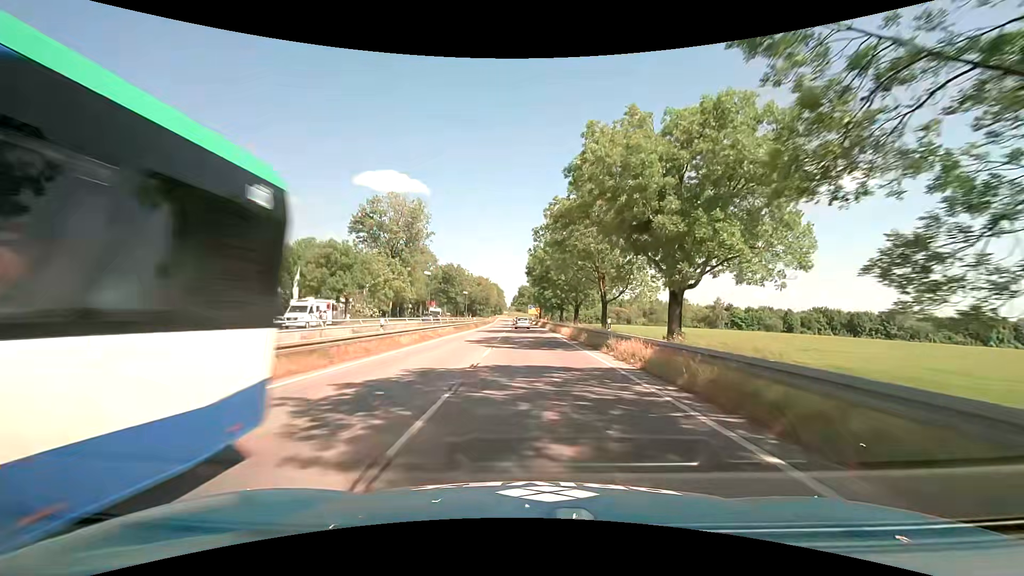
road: secondary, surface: asphalt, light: Day
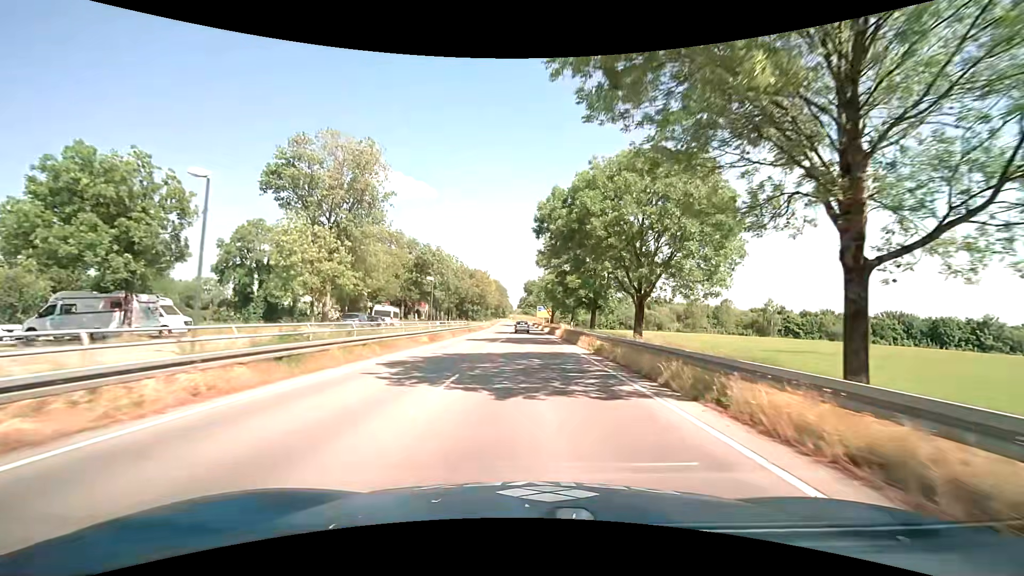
(+0.1, +33.0) m; 0°
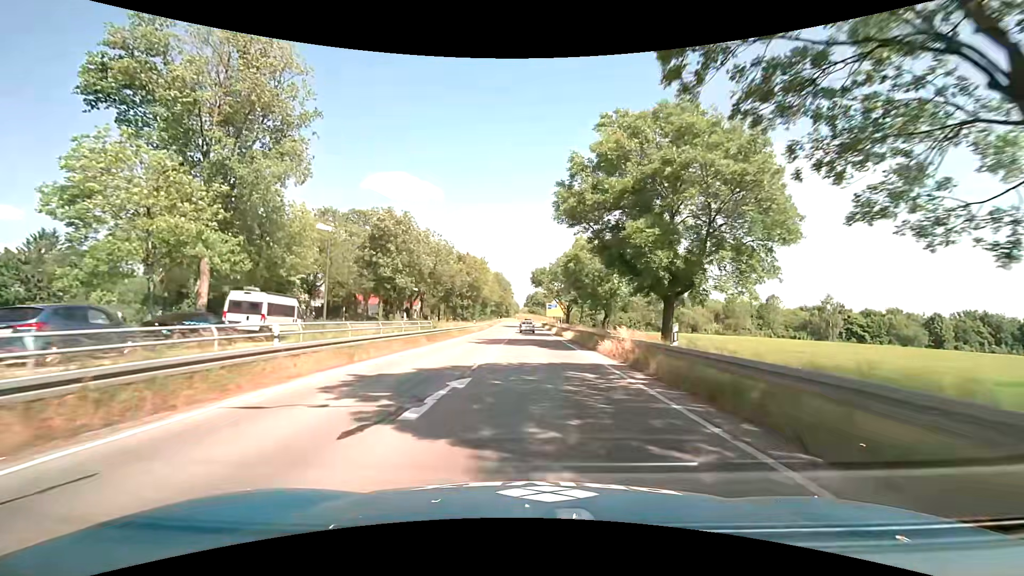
(-0.3, +25.3) m; -2°
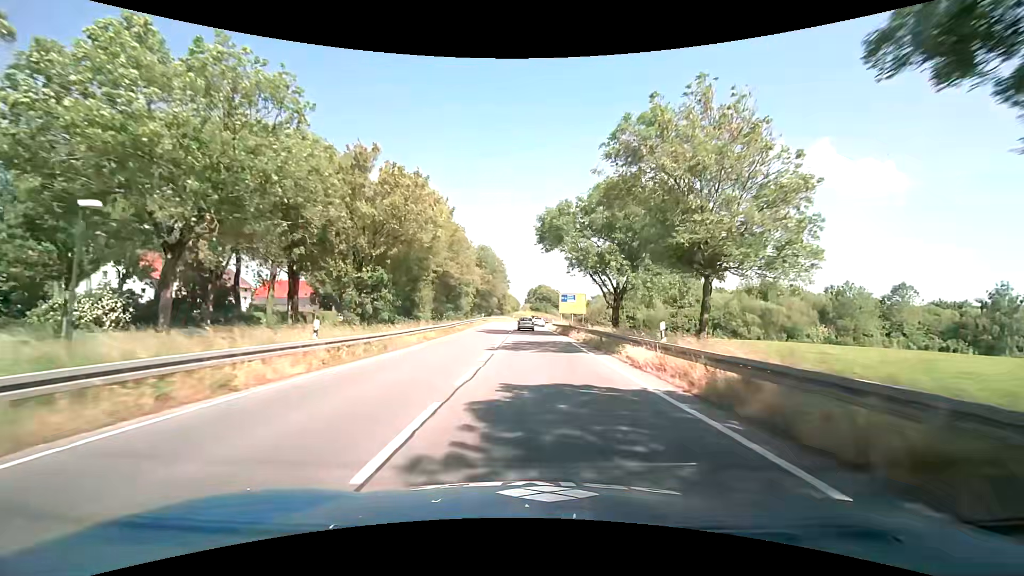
(+0.2, +45.8) m; 0°
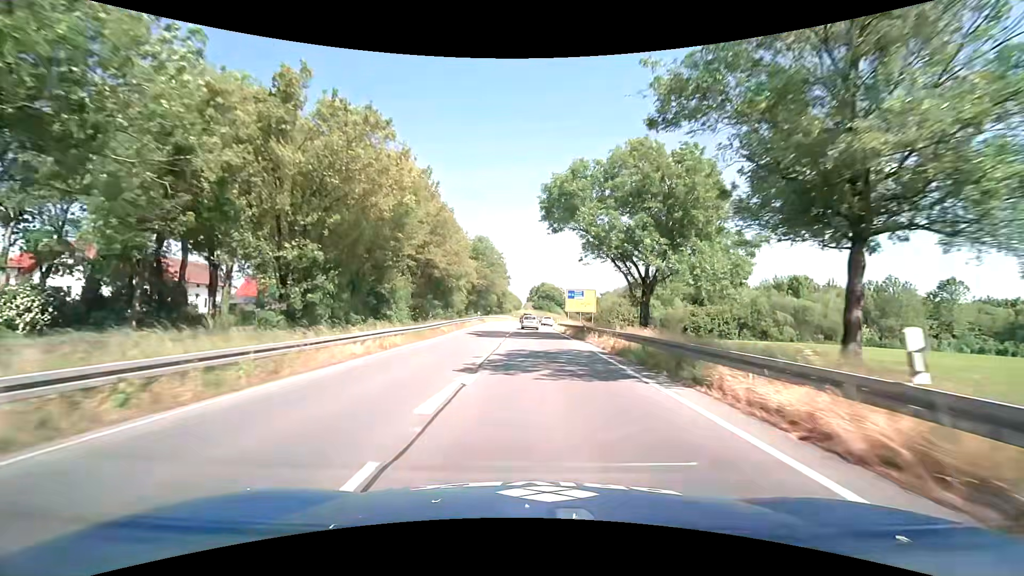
(0.0, +9.2) m; 0°
(0, +10) (0, +20) (0, +30) (0, +40) (0, +50) (0, +60) (+1, +70) (+2, +80) (+4, +90) (+6, +100) m
